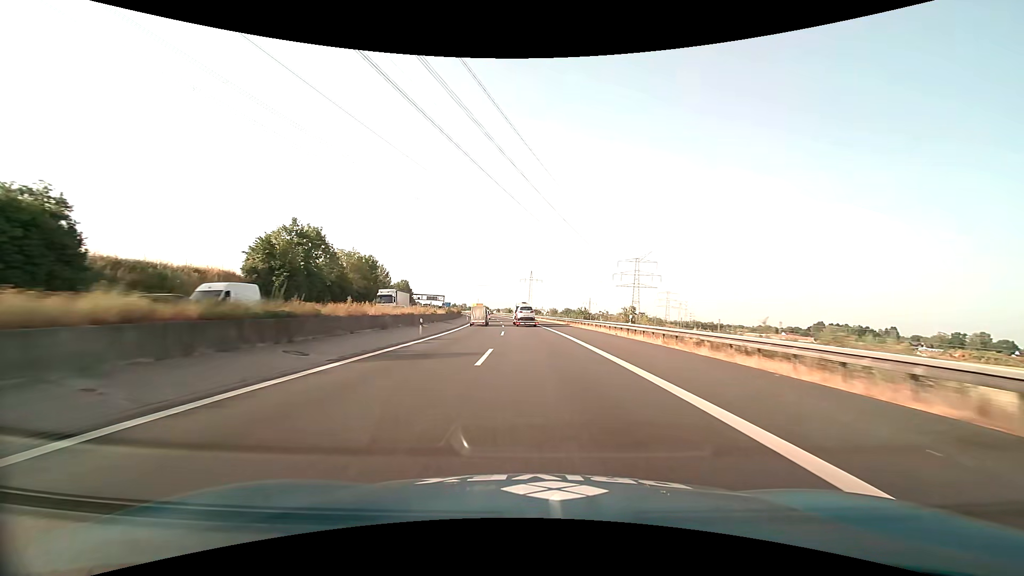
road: motorway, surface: asphalt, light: Day
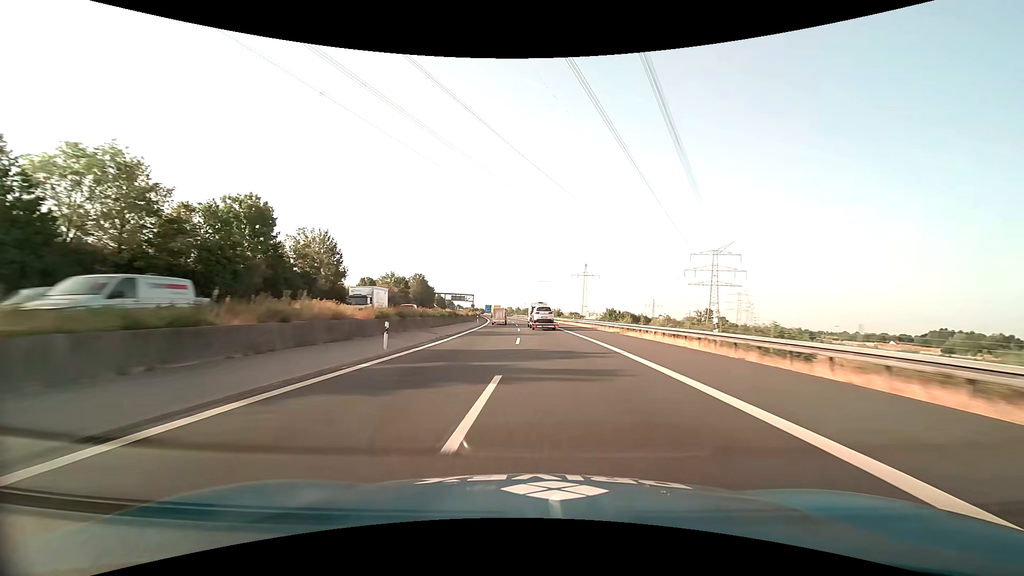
(-3.0, +62.0) m; -6°
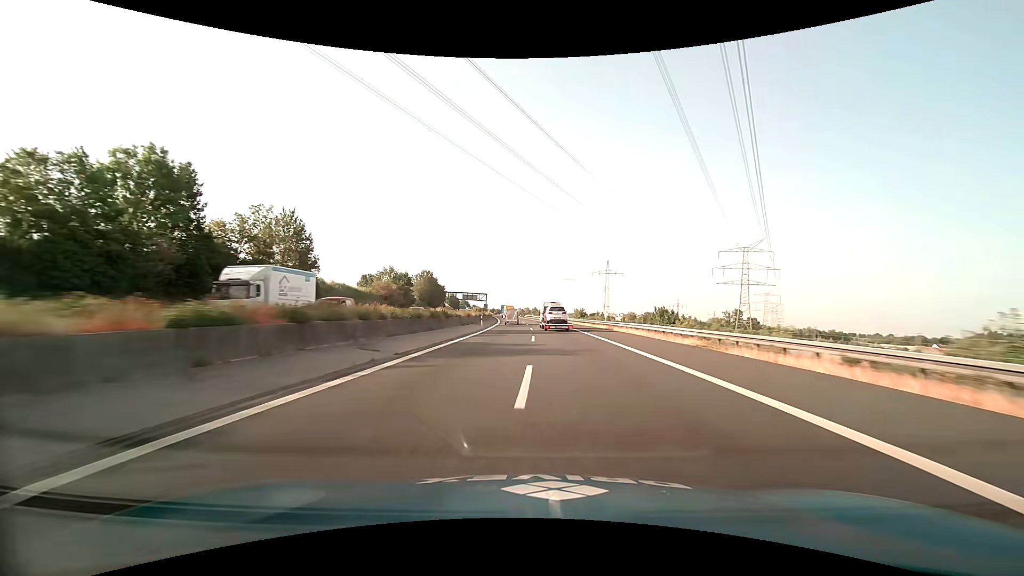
(-0.3, +15.9) m; -2°
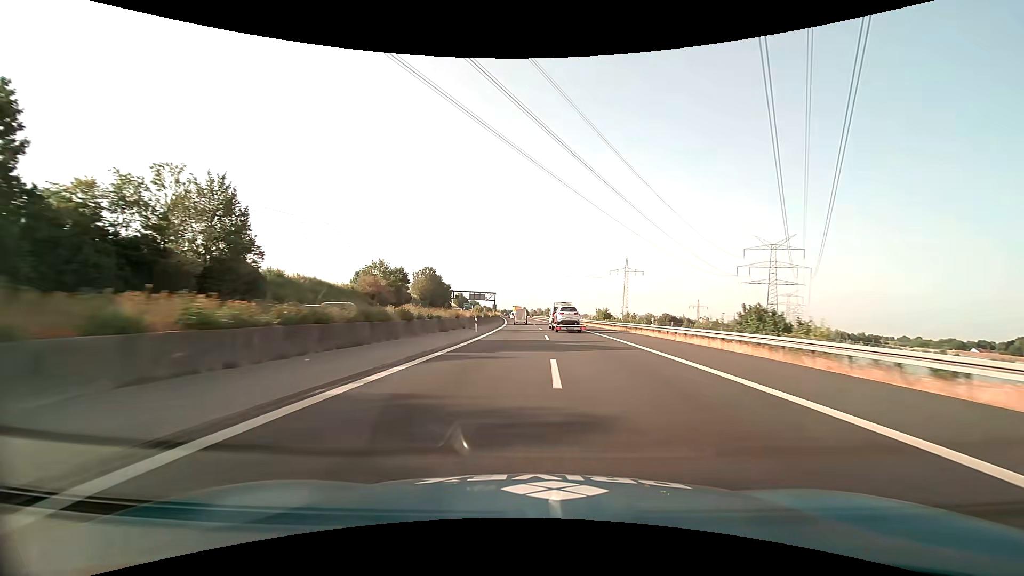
(-0.2, +16.1) m; -2°
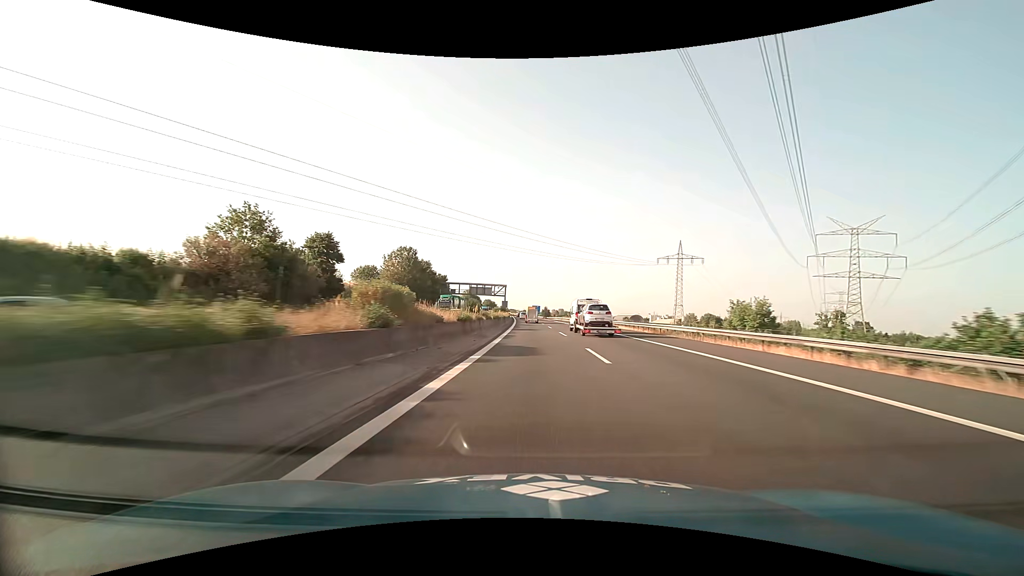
(-1.2, +49.2) m; -3°
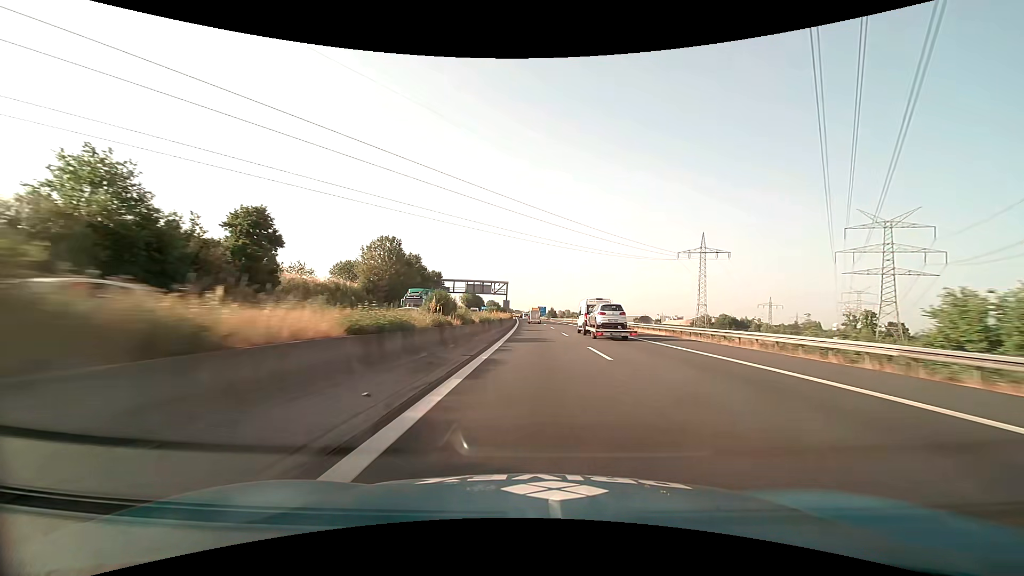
(-0.1, +16.7) m; -1°
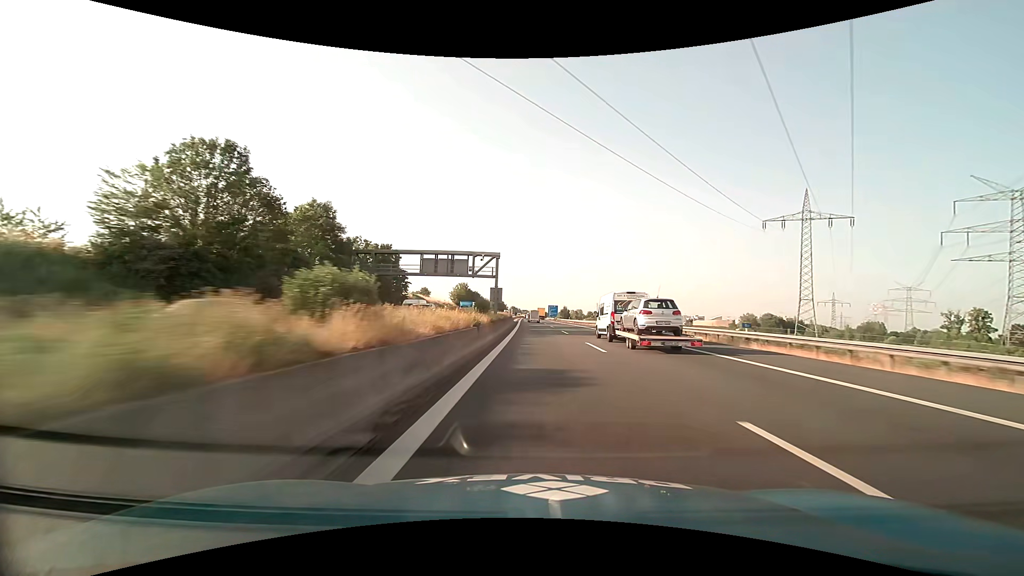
(-0.4, +50.7) m; -1°
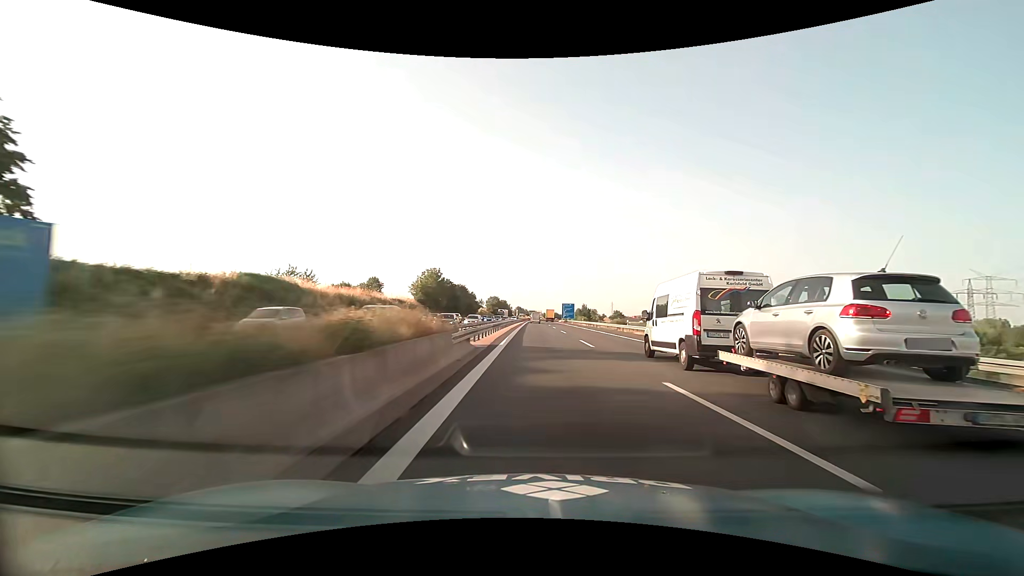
(-0.6, +68.1) m; -1°
(0, +10) (0, +20) (0, +30) (0, +40) (0, +50) (0, +60) (0, +70) (0, +80) (0, +90) (0, +100) m
